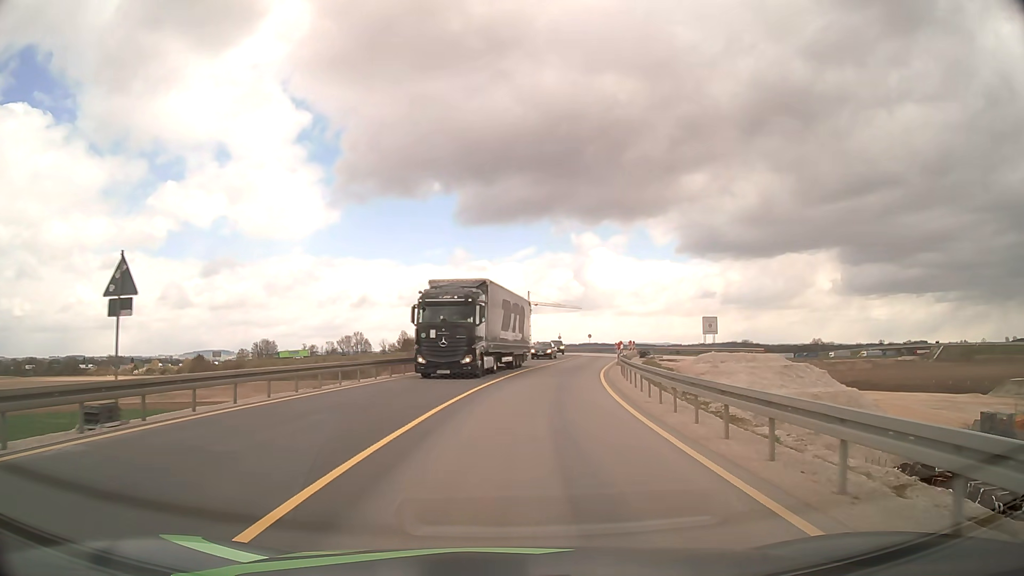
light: Day
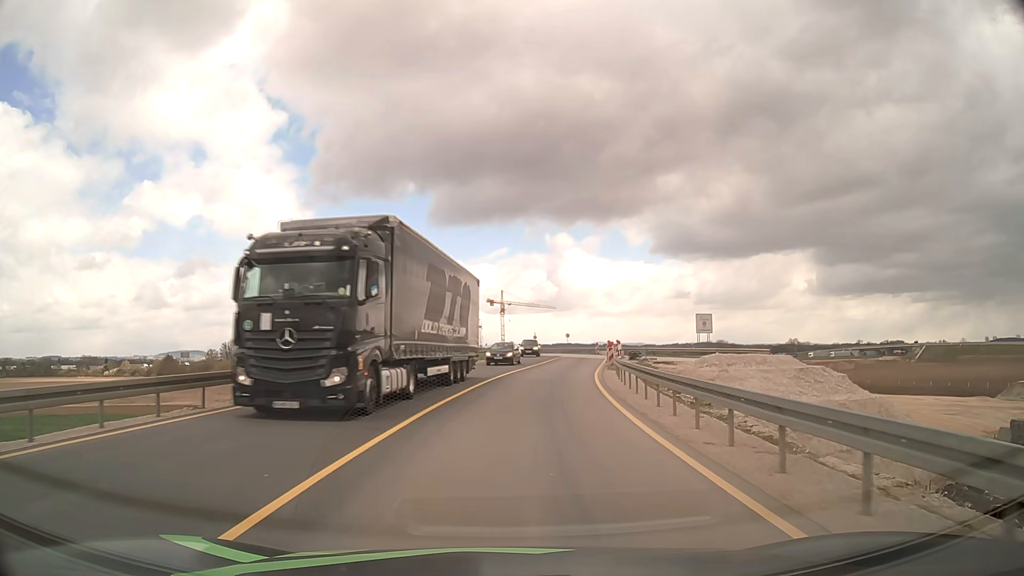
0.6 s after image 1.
(+0.1, +7.0) m; +2°
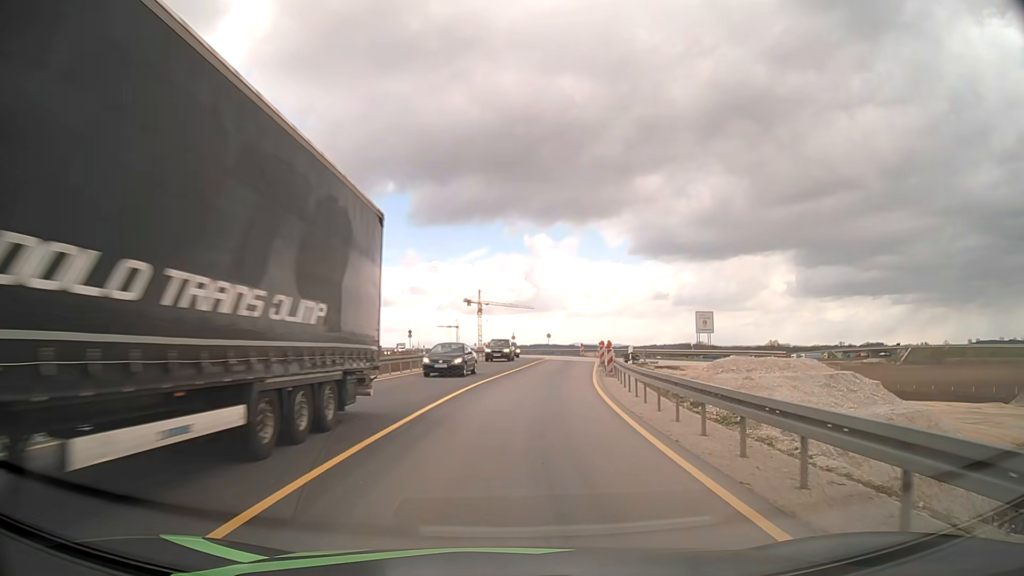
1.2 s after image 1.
(+0.1, +7.0) m; +2°
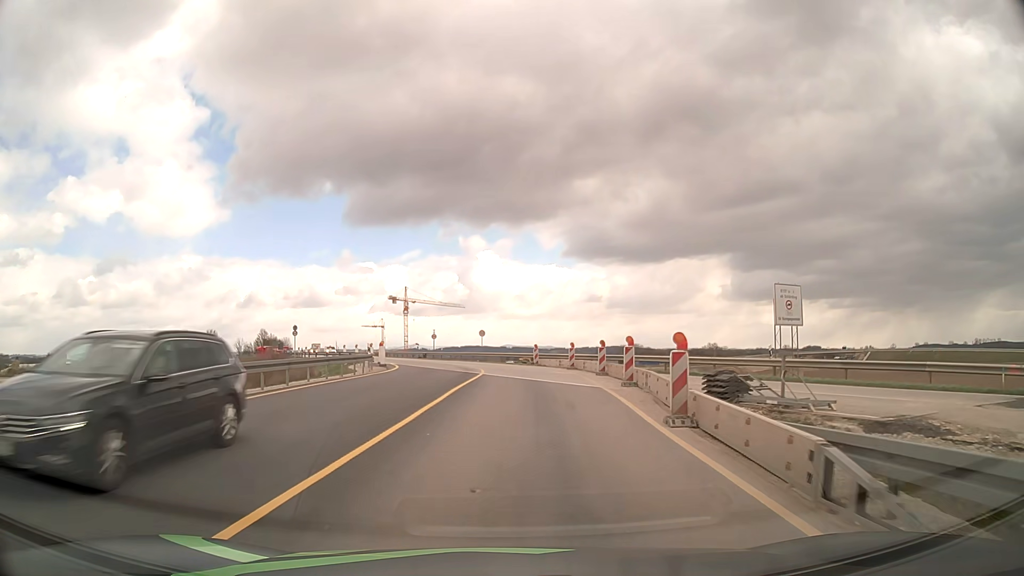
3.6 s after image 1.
(+1.5, +27.8) m; +6°
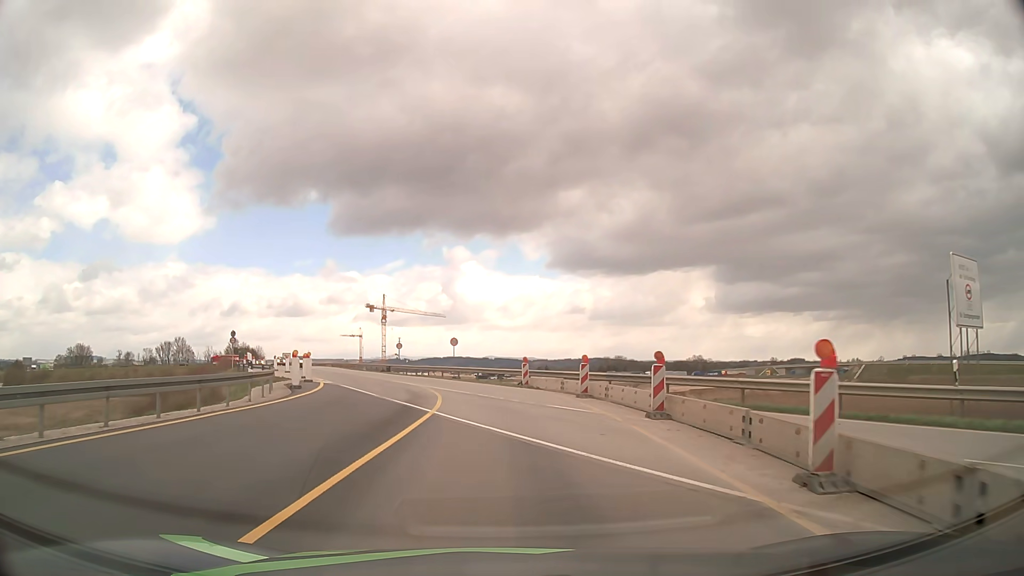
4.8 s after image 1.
(+0.2, +13.7) m; +1°
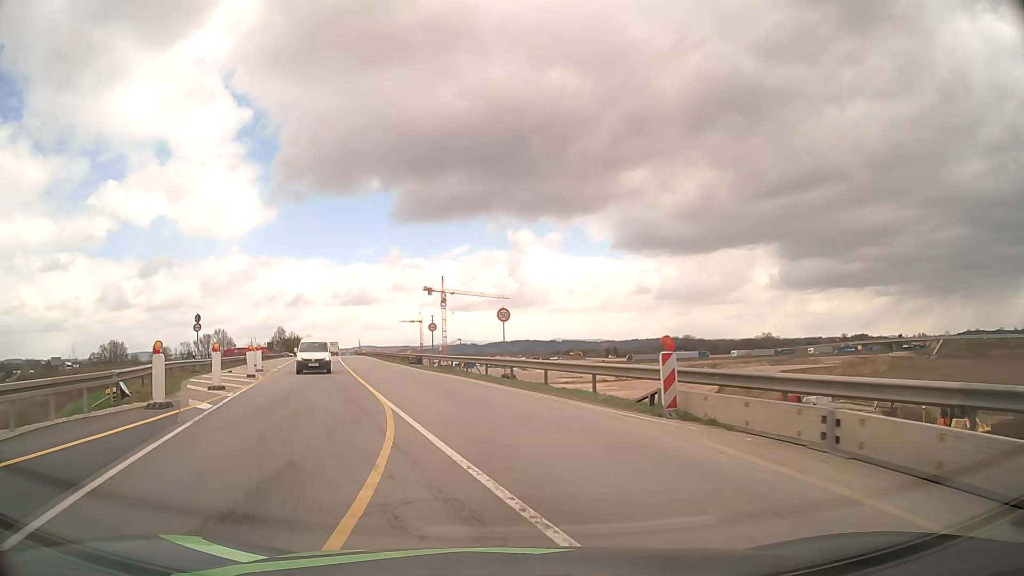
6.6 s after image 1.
(-0.6, +20.0) m; -5°
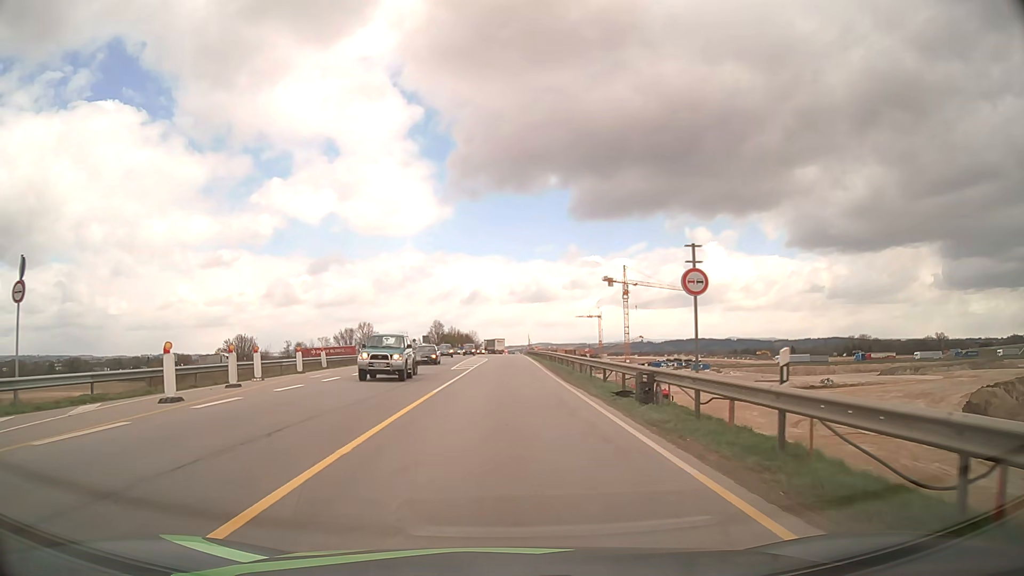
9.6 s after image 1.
(-5.1, +32.6) m; -15°
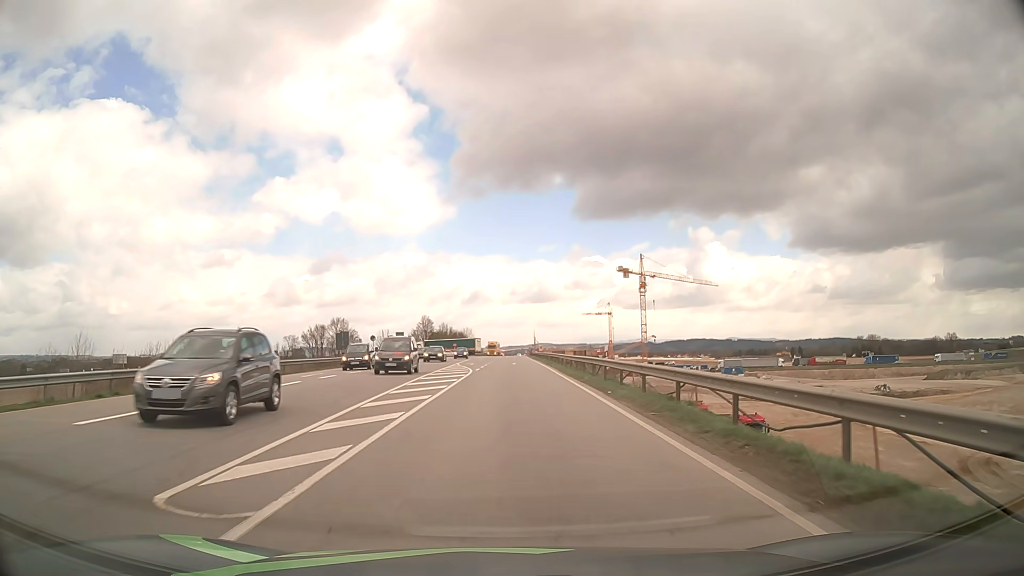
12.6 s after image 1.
(-0.2, +33.8) m; 0°
(0, +10) (0, +20) (0, +30) (0, +40) (0, +50) (0, +60) (0, +70) (0, +80) (+1, +90) (+1, +100) m
